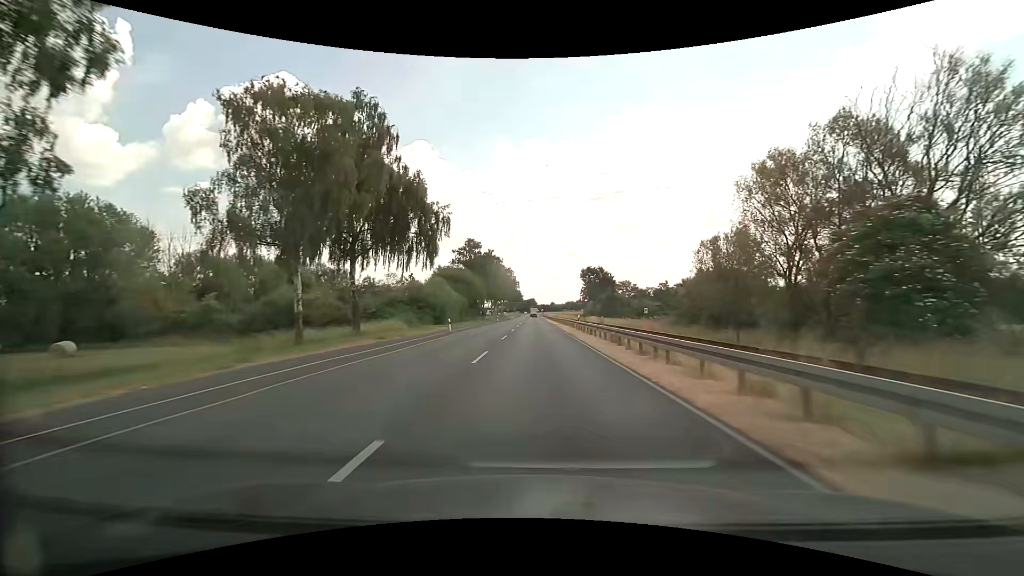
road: primary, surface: asphalt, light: Day
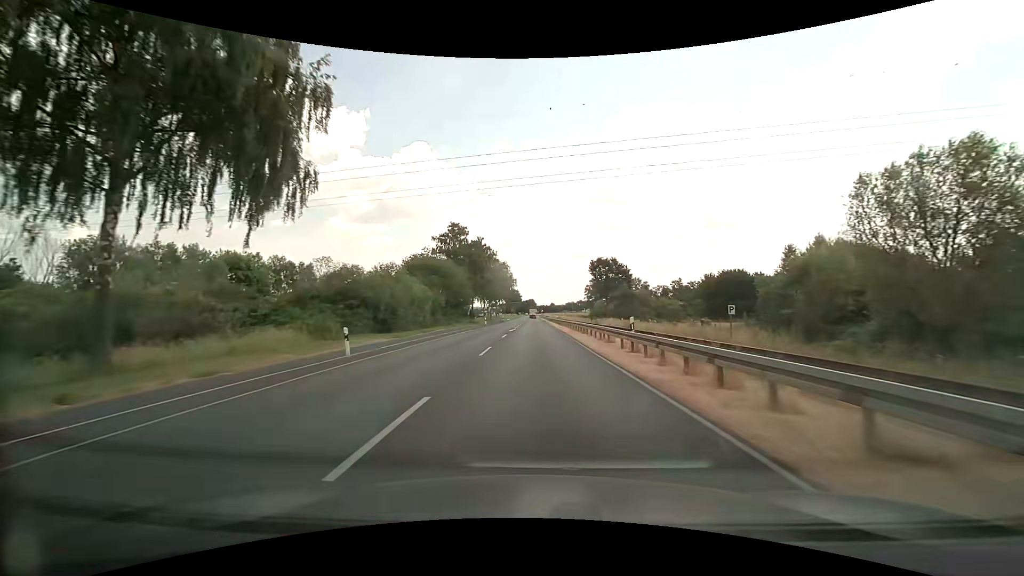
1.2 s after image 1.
(0.0, +21.4) m; 0°
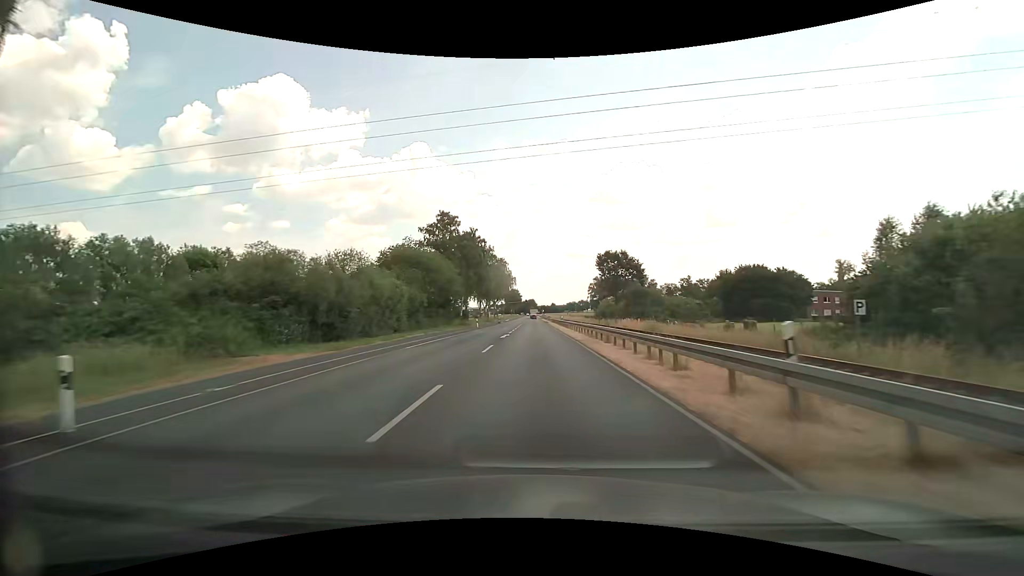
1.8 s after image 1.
(0.0, +10.7) m; 0°
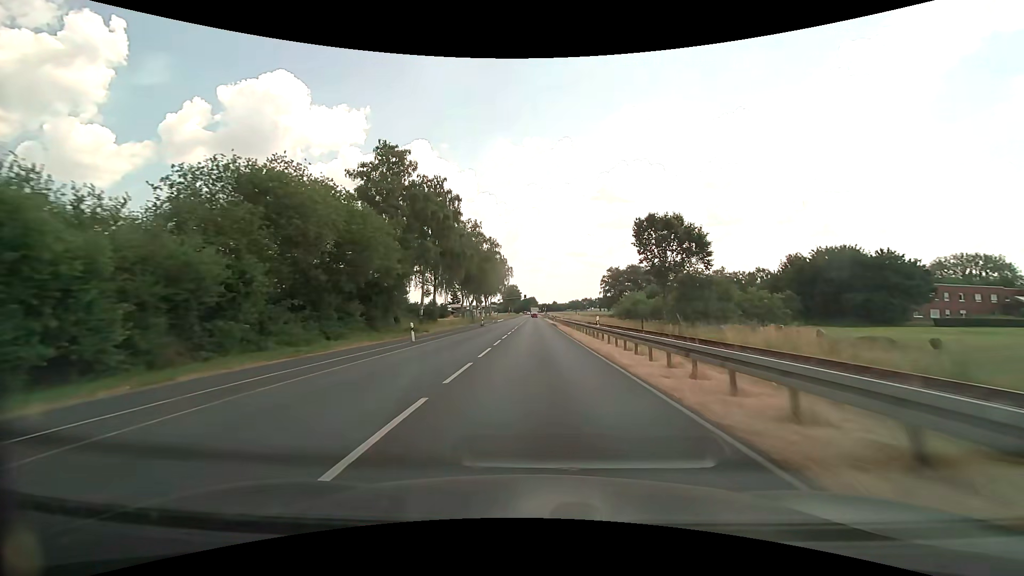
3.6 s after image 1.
(-0.1, +32.2) m; 0°
